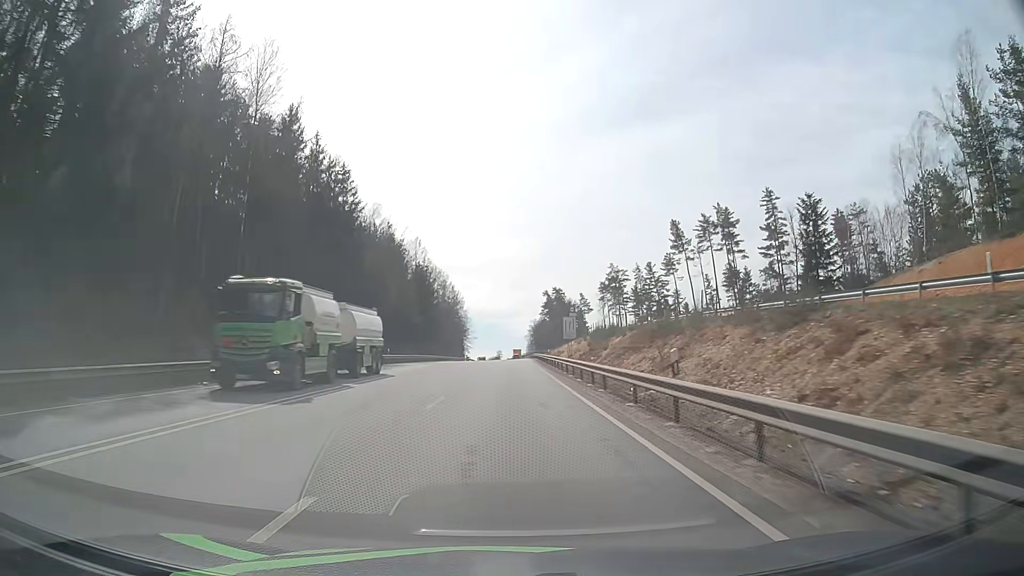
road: primary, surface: asphalt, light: Day
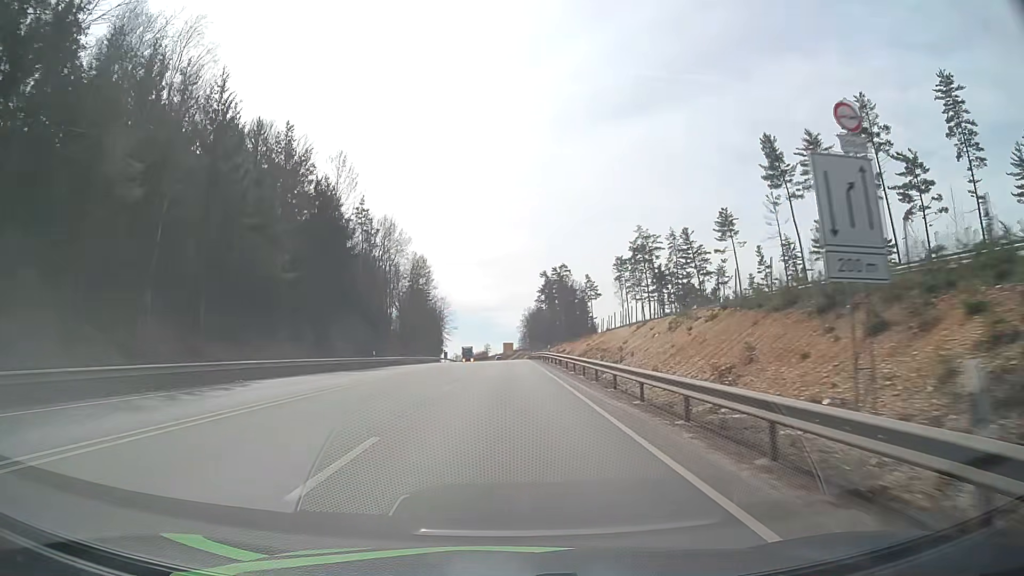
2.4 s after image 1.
(+0.6, +56.5) m; +1°
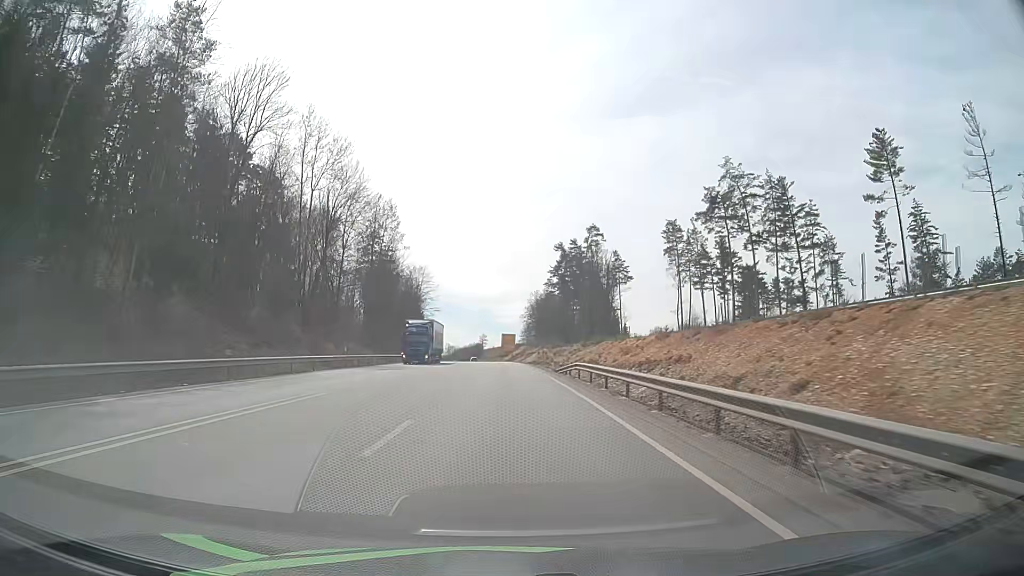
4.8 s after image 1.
(+0.1, +57.9) m; 0°
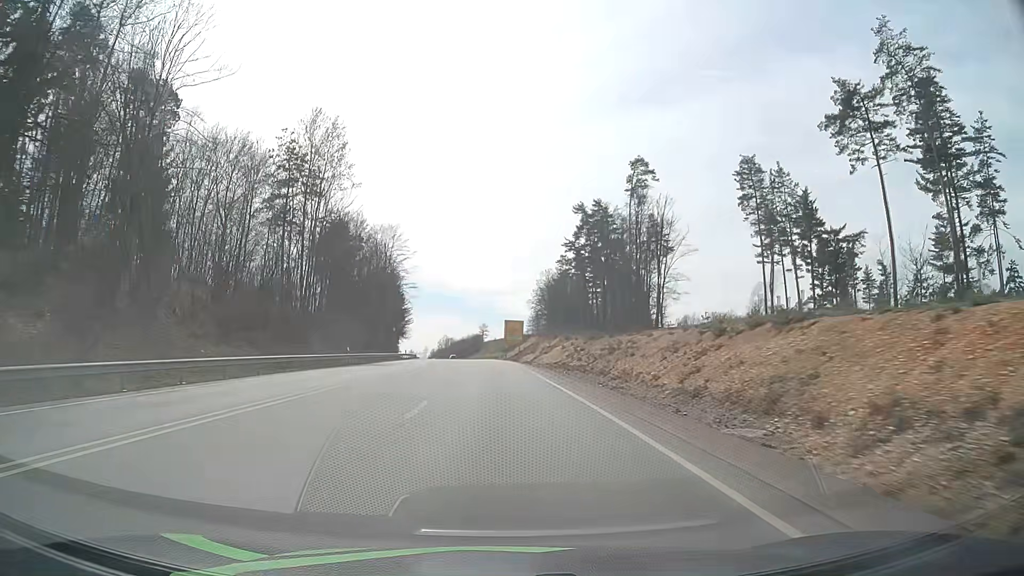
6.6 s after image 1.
(0.0, +43.9) m; 0°
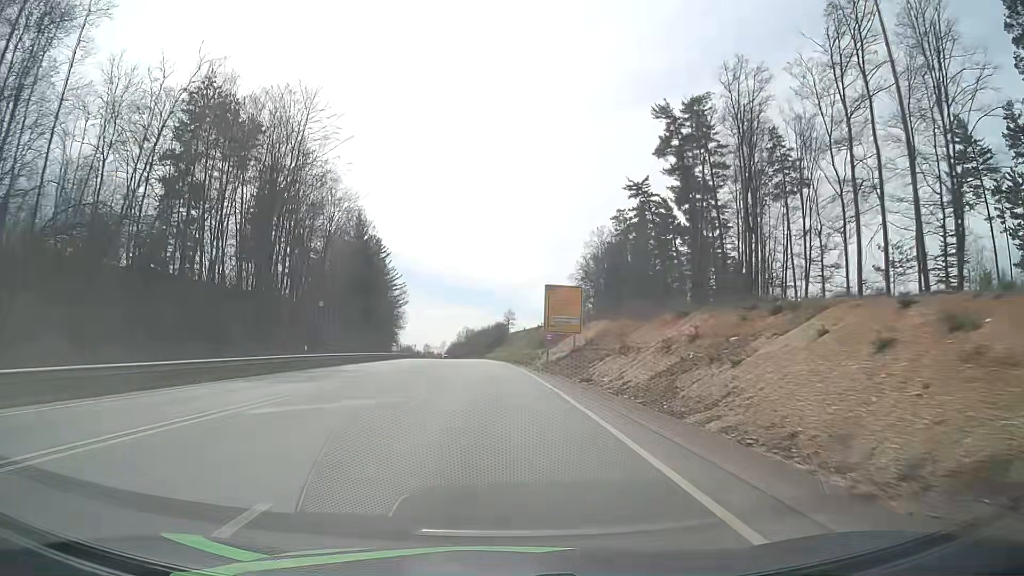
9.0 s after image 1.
(-1.1, +59.0) m; -2°
(0, +10) (0, +20) (0, +30) (-1, +40) (-1, +50) (-2, +60) (-2, +70) (-3, +80) (-4, +90) (-5, +100) m
